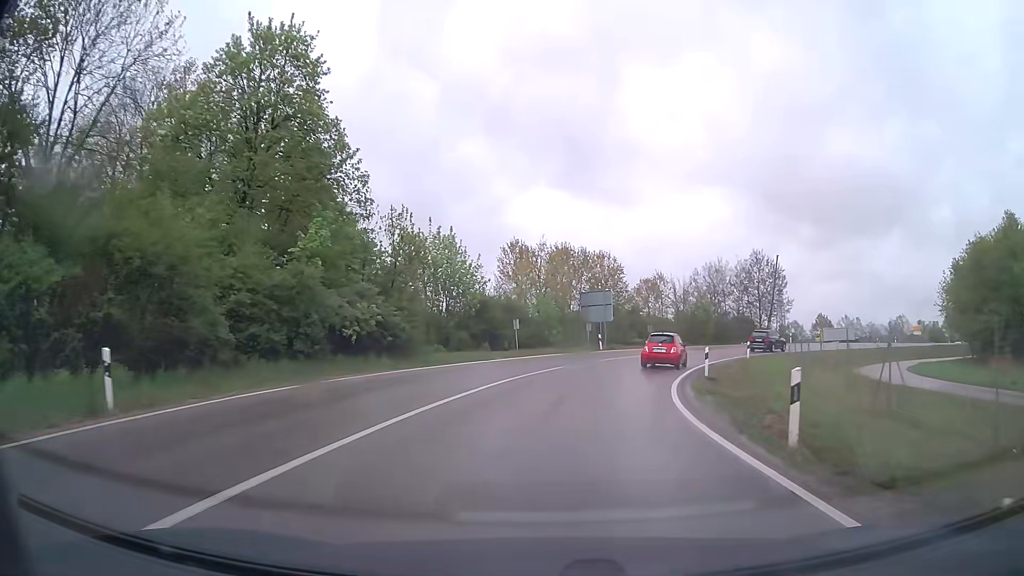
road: secondary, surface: asphalt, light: Day
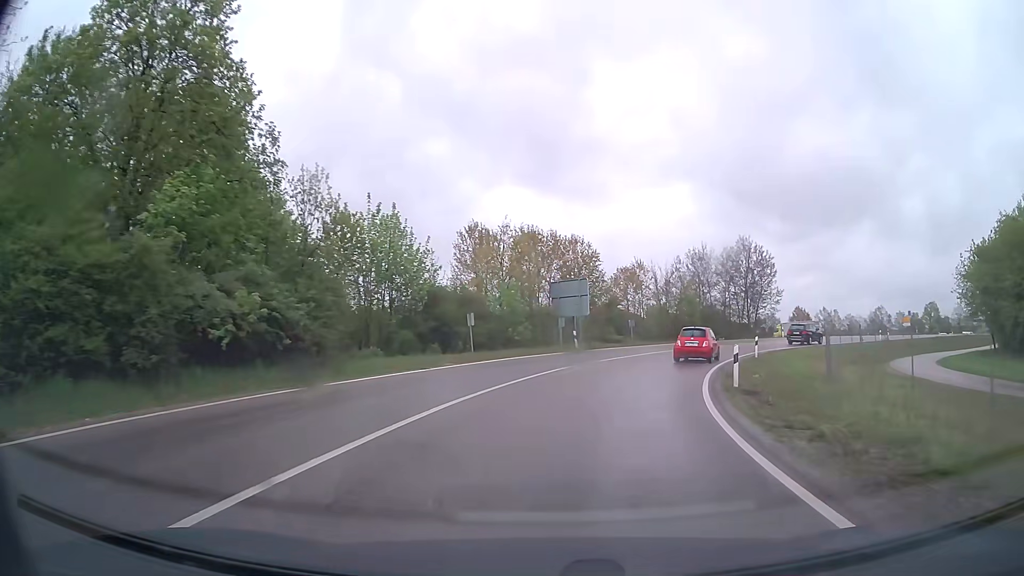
(+0.1, +7.7) m; +3°
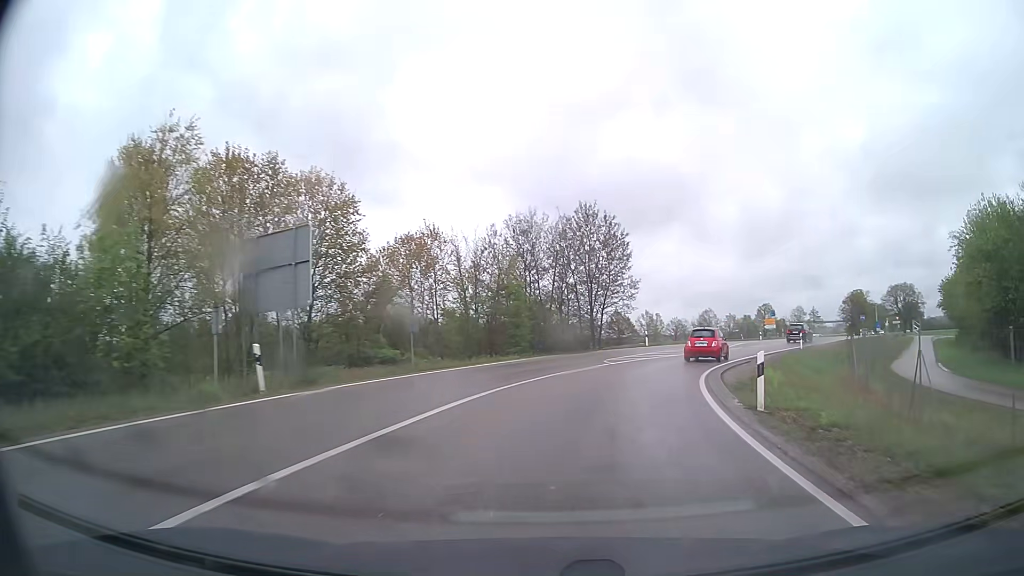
(+3.1, +23.2) m; +17°
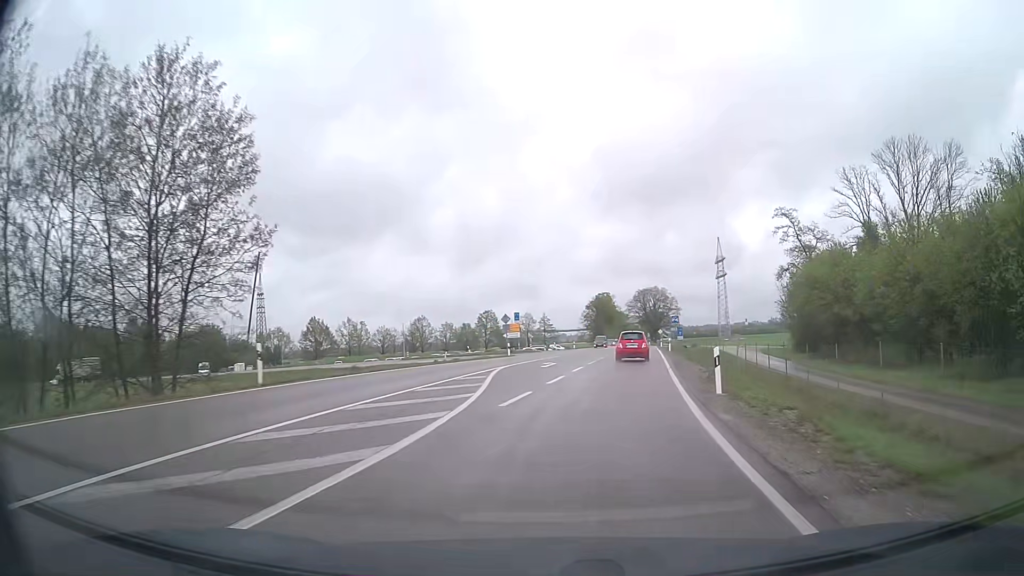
(+6.9, +31.1) m; +24°
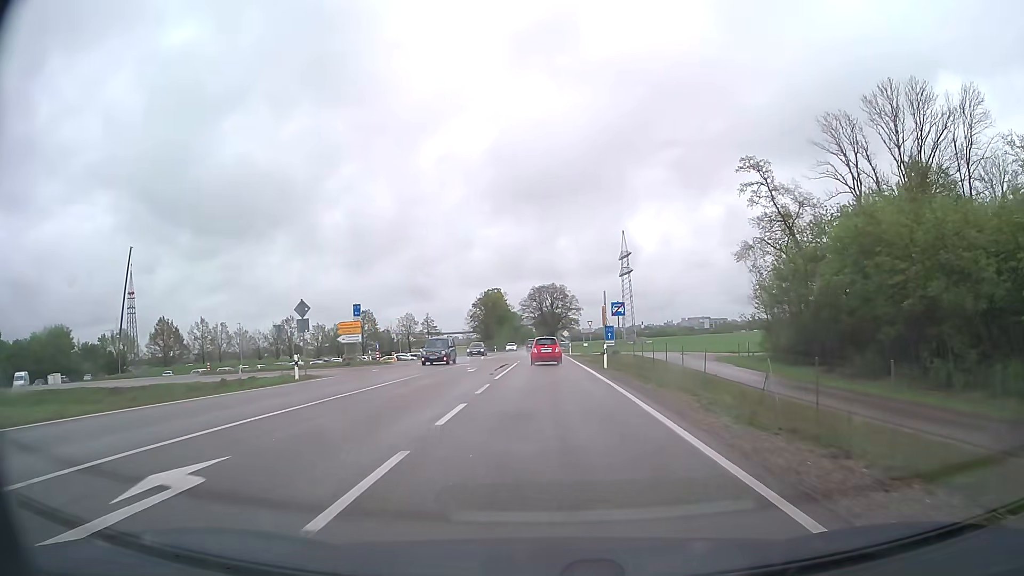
(+2.7, +25.8) m; +9°
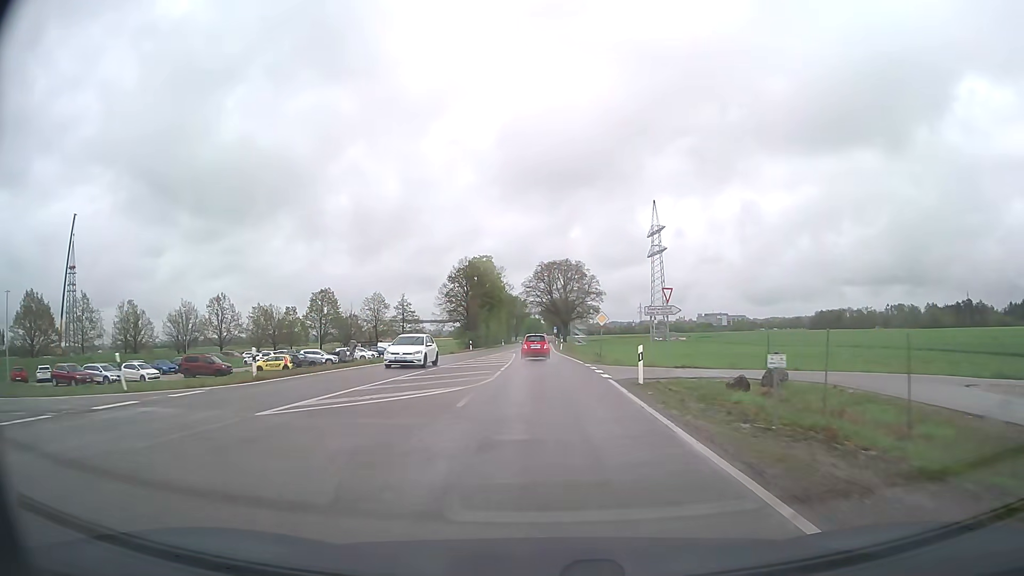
(0.0, +47.7) m; -1°
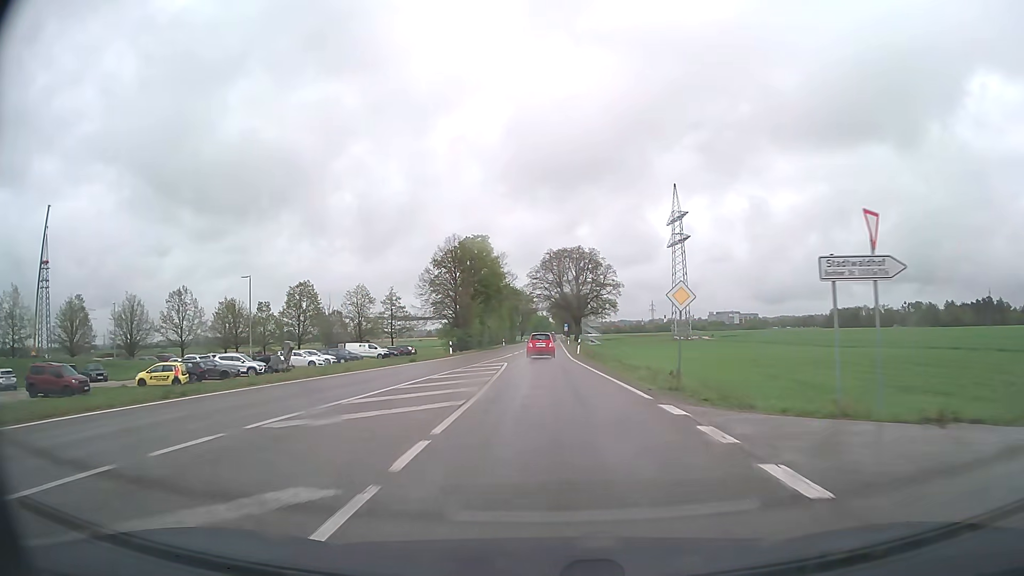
(-0.2, +20.4) m; -1°
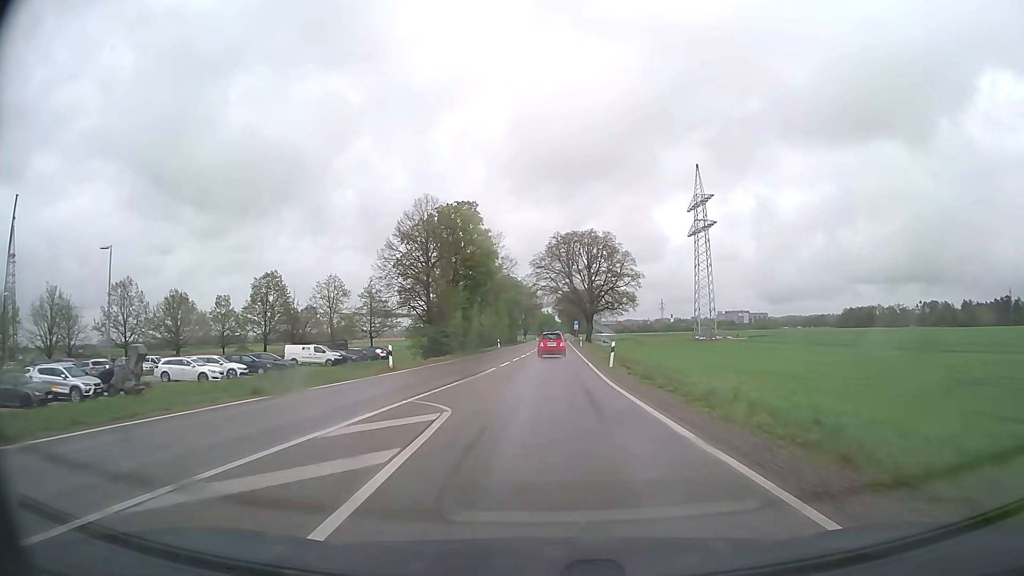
(-0.1, +21.0) m; 0°
